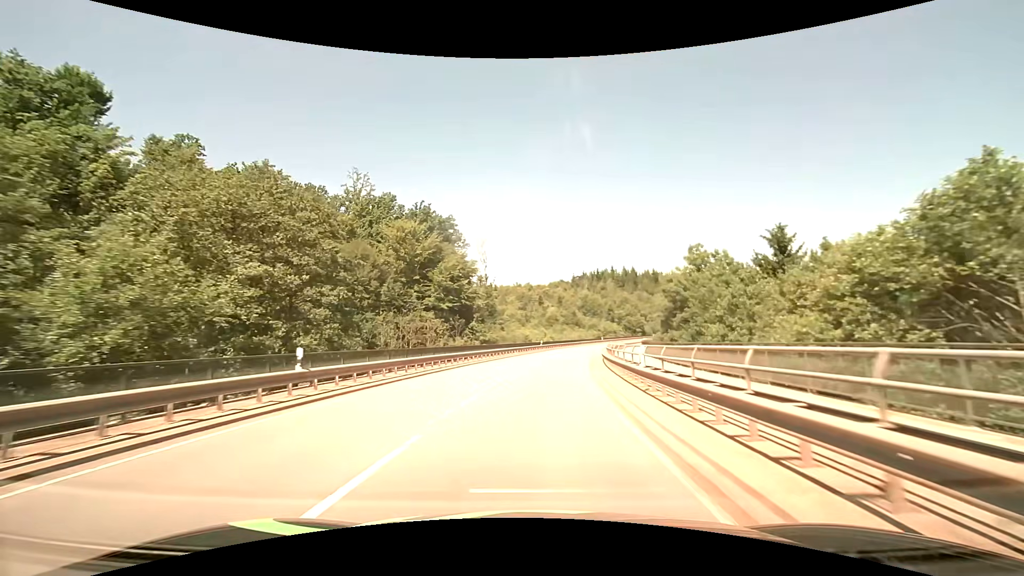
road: secondary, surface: asphalt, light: Day
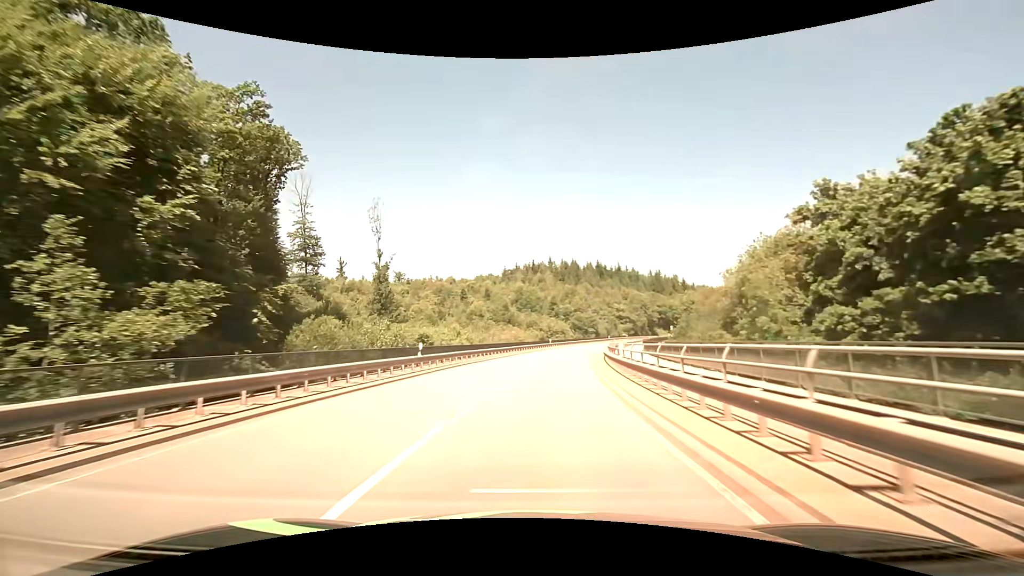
(+2.9, +41.6) m; +8°
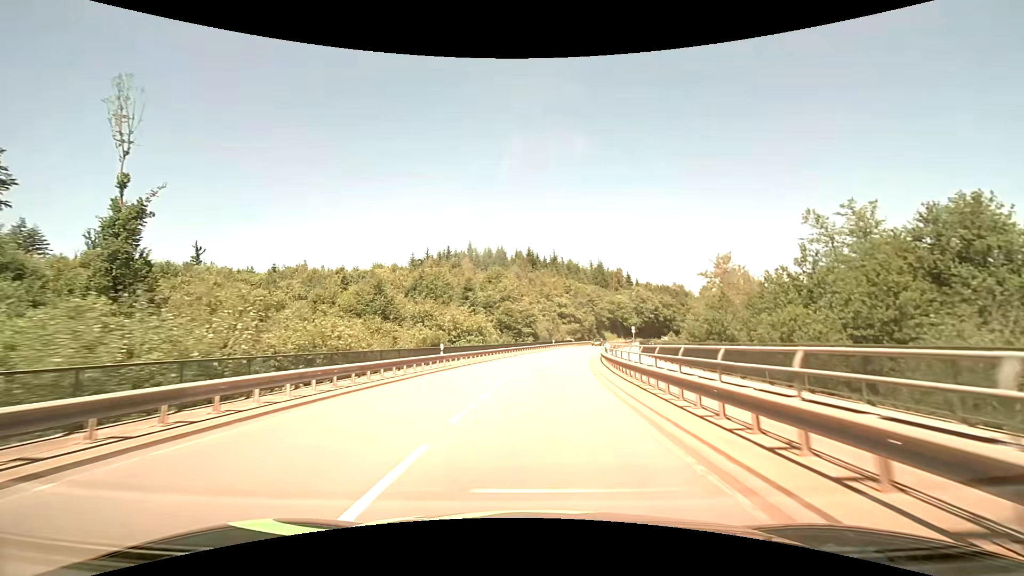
(+3.1, +42.8) m; +9°
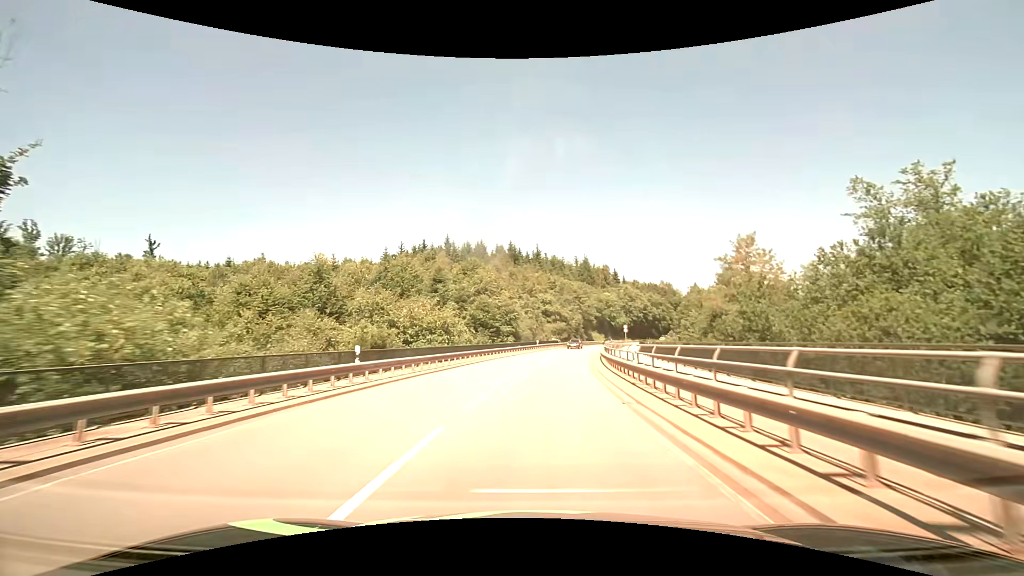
(+0.2, +10.7) m; +2°
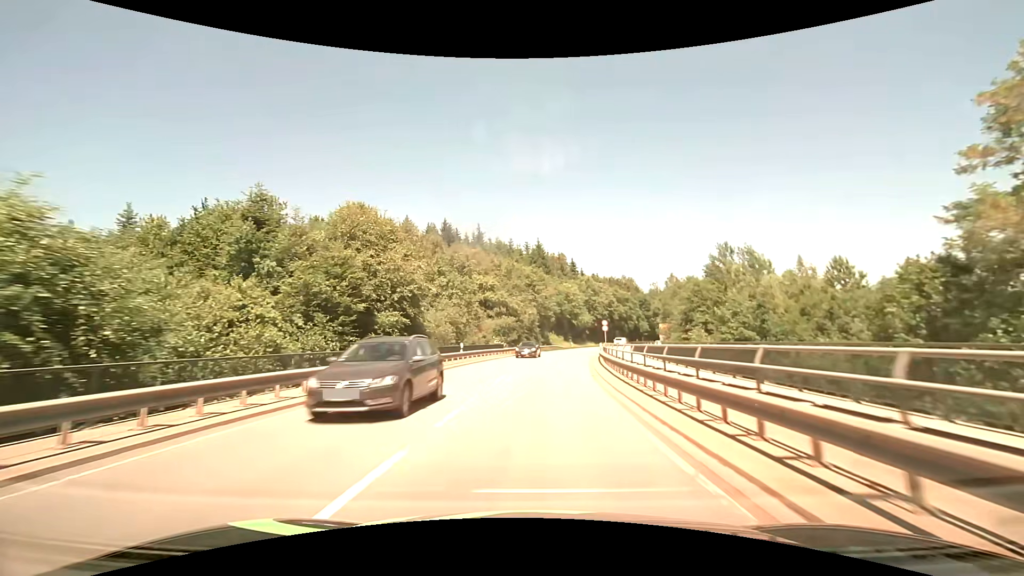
(+1.7, +31.7) m; +6°
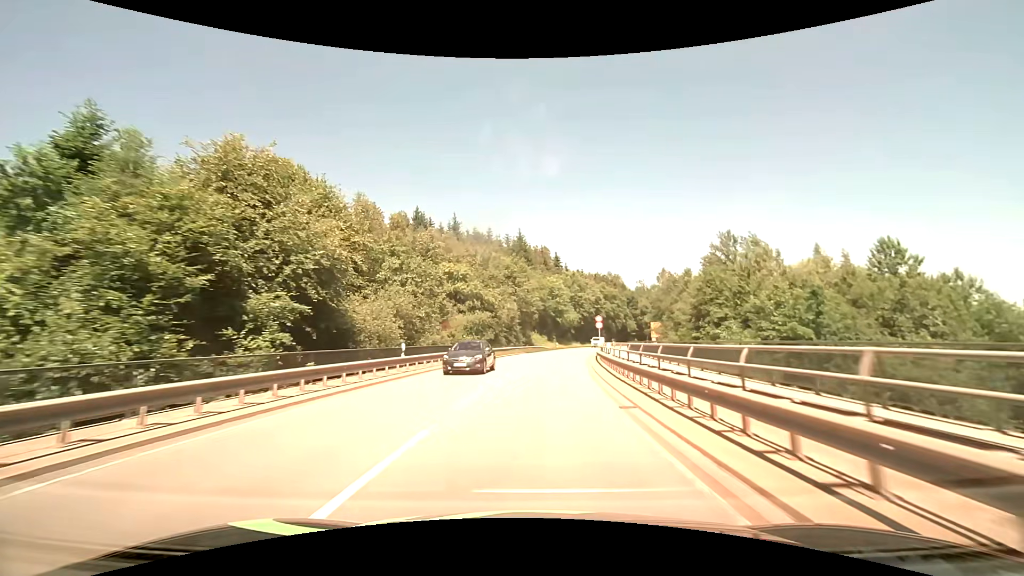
(+0.2, +10.4) m; +2°
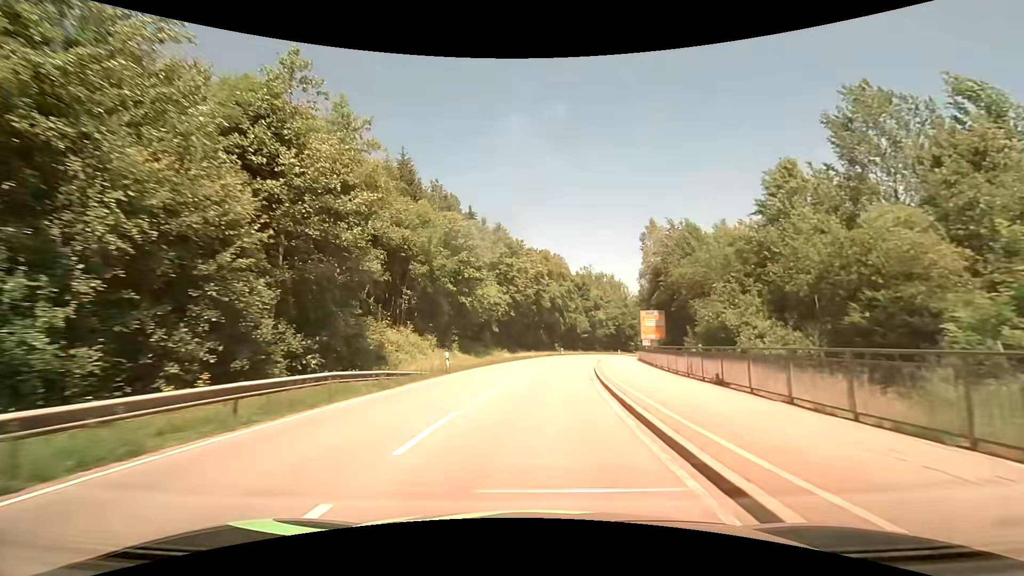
(+4.2, +50.9) m; +9°
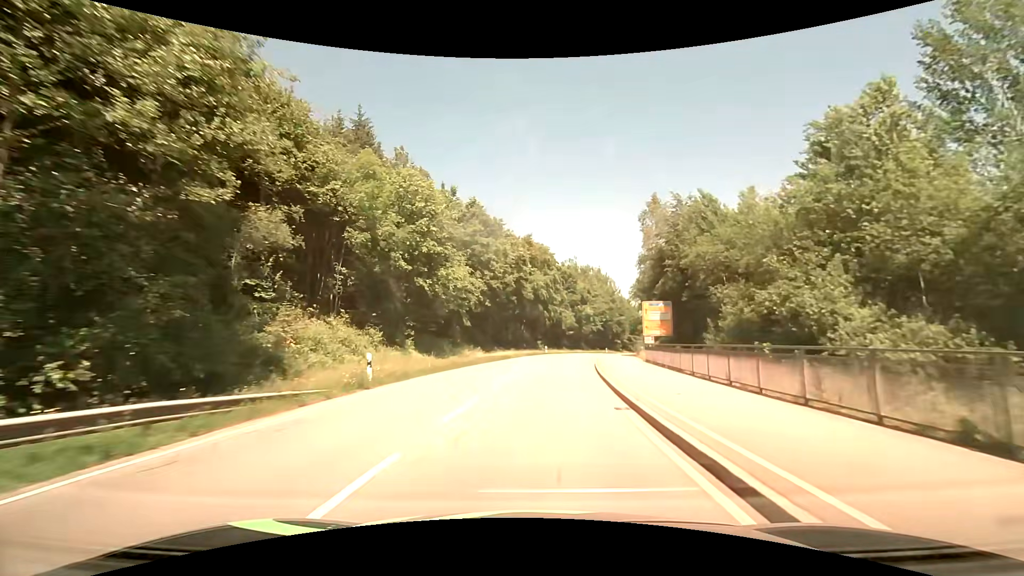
(+0.2, +10.0) m; +3°
(0, +10) (+1, +20) (+1, +30) (+3, +40) (+4, +50) (+6, +60) (+8, +69) (+11, +79) (+14, +89) (+17, +98) m
